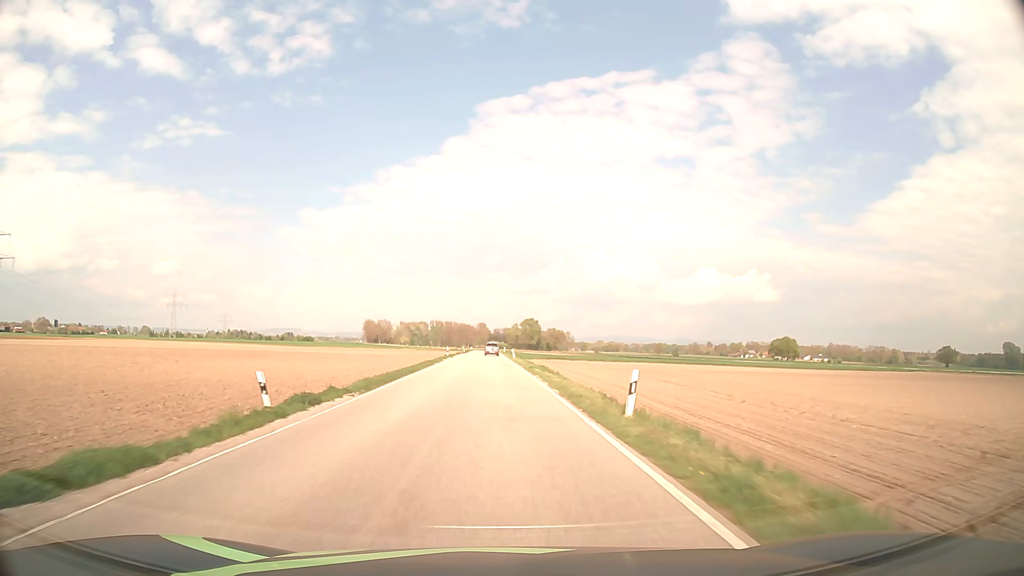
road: secondary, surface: asphalt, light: Day
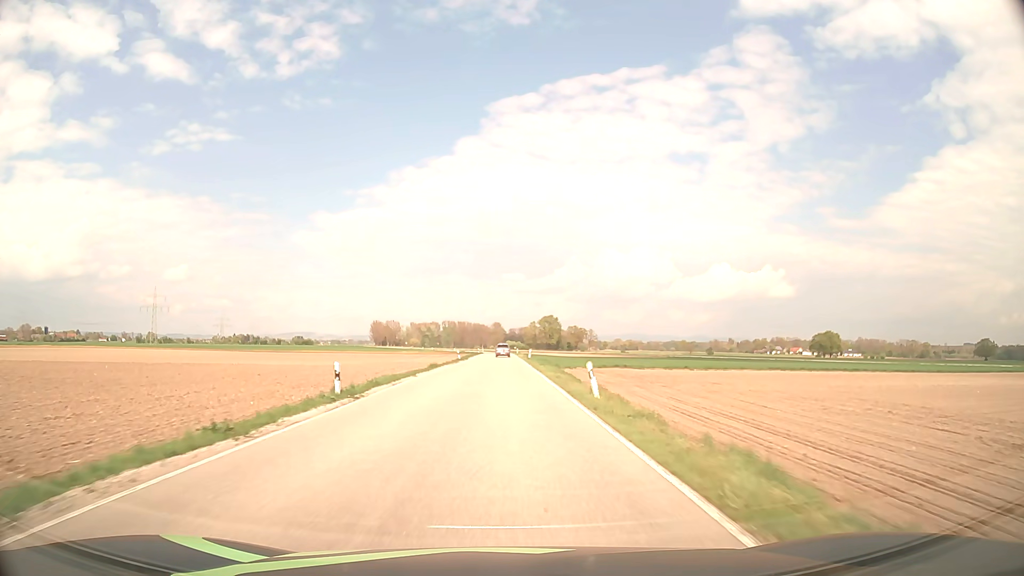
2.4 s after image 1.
(-1.3, +50.0) m; -2°
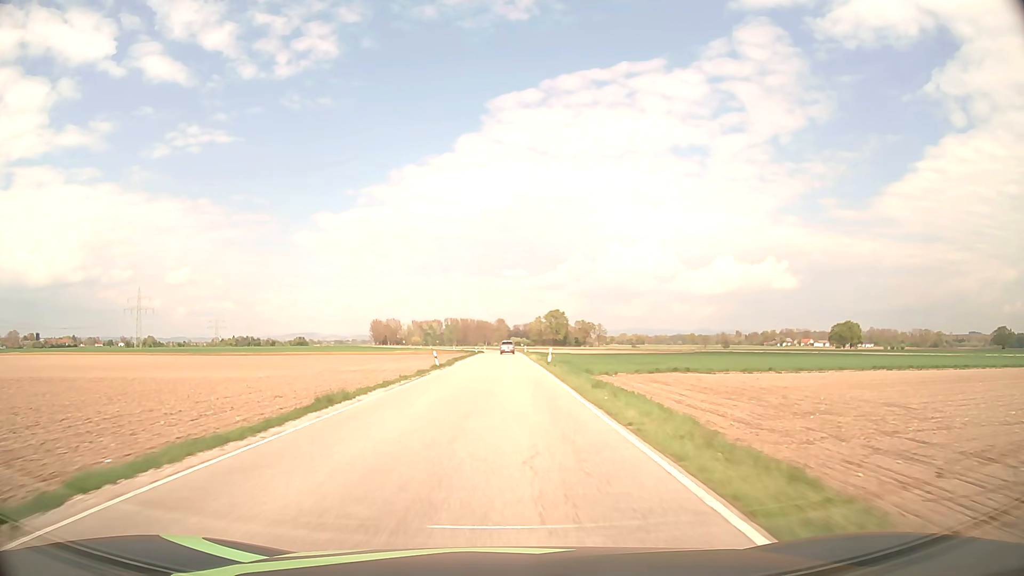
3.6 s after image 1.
(0.0, +25.0) m; 0°
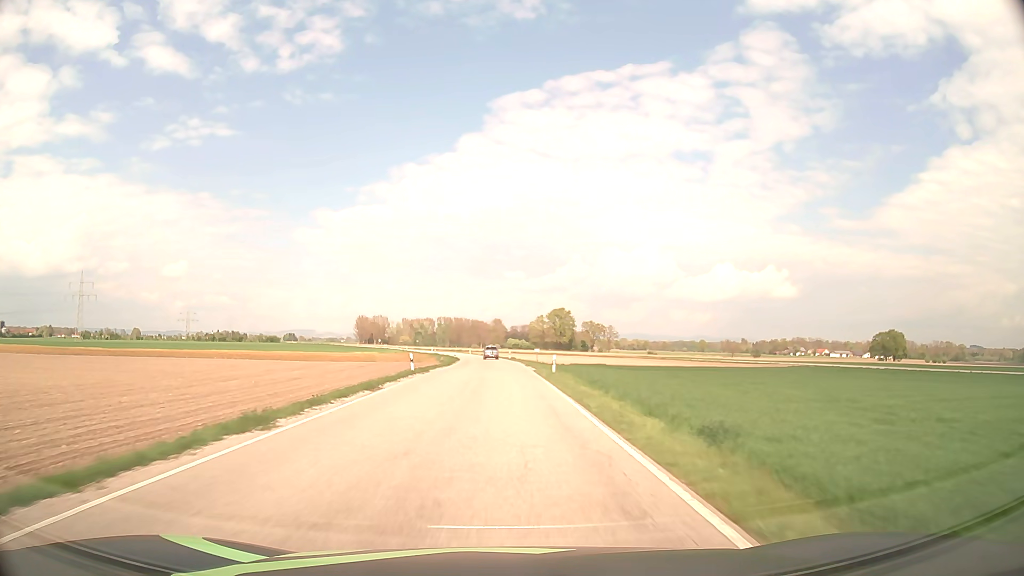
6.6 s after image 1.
(0.0, +62.6) m; 0°
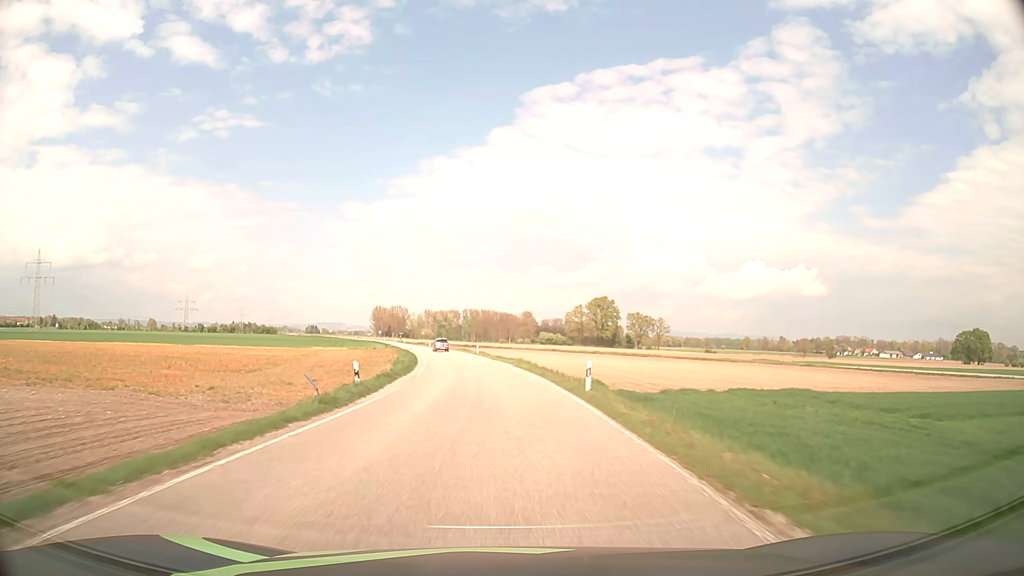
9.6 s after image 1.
(-1.0, +62.8) m; -2°
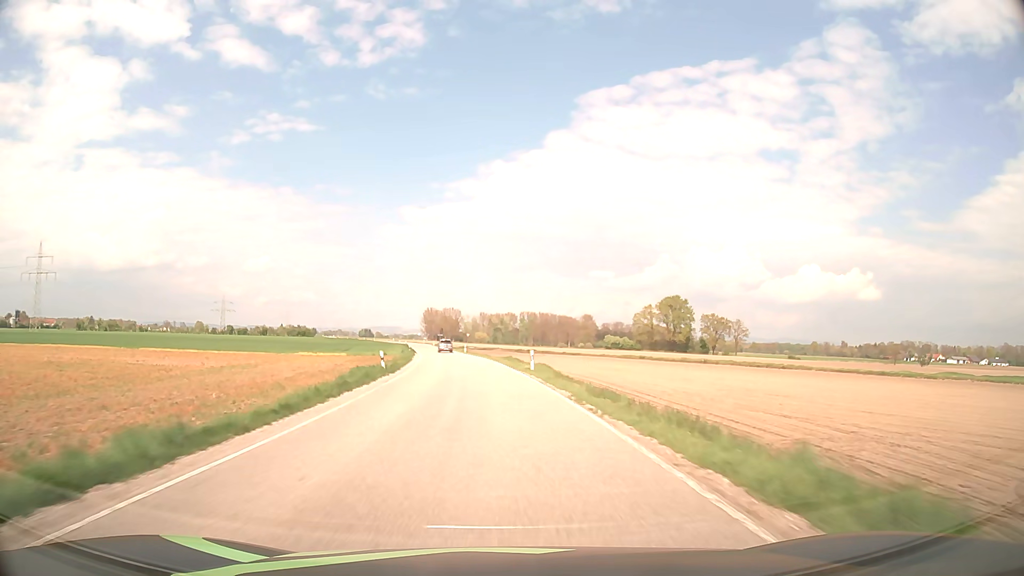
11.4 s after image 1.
(-1.5, +37.7) m; -5°
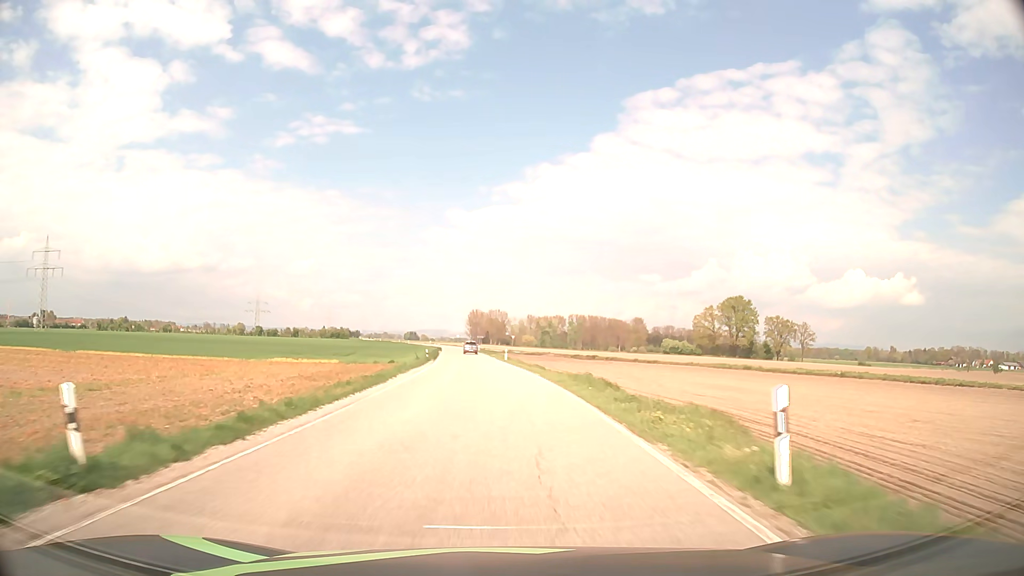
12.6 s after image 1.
(-0.9, +25.0) m; -4°
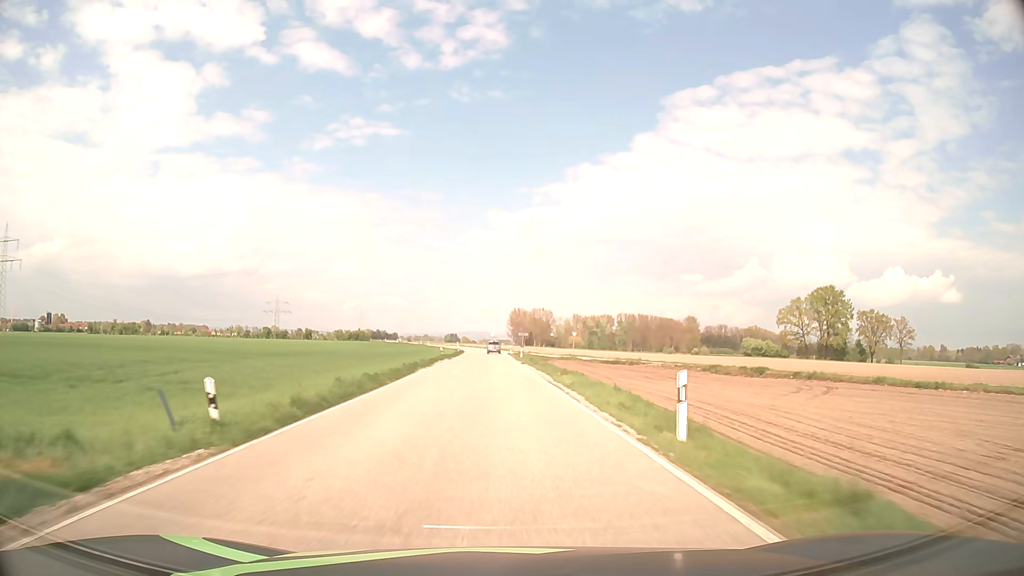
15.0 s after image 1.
(-1.7, +49.9) m; -3°
(0, +10) (0, +20) (0, +30) (-1, +40) (-1, +50) (-1, +60) (-1, +70) (-2, +80) (-2, +90) (-3, +100) m
